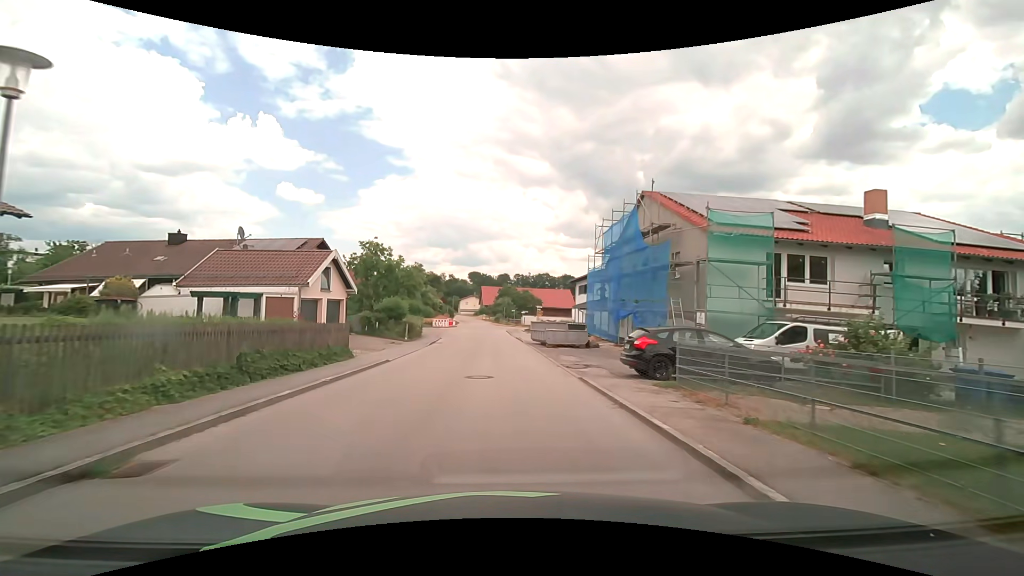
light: Day
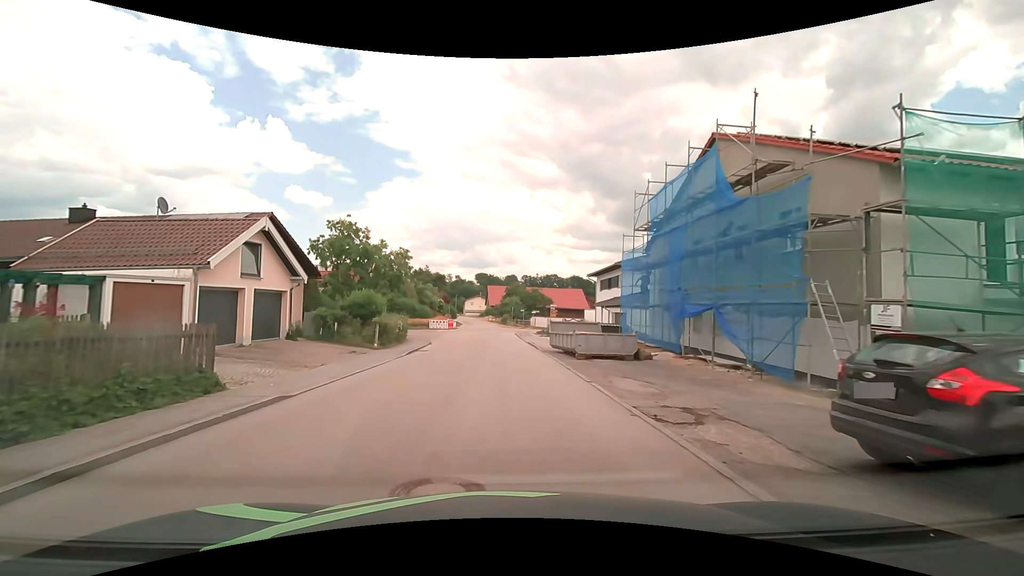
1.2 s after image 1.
(0.0, +9.1) m; -1°
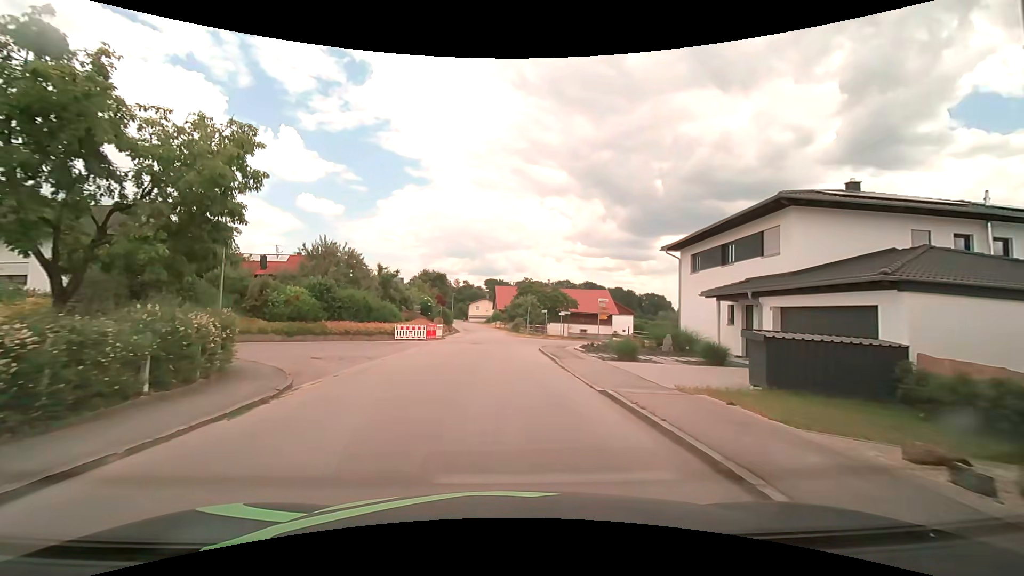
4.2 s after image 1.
(-0.3, +22.4) m; -2°
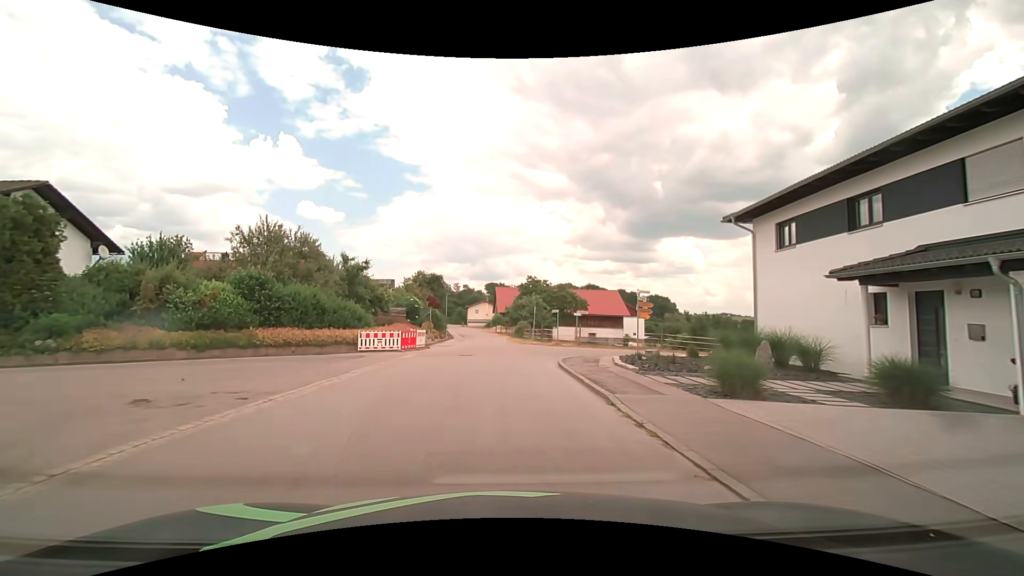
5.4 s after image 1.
(+0.1, +8.9) m; +1°
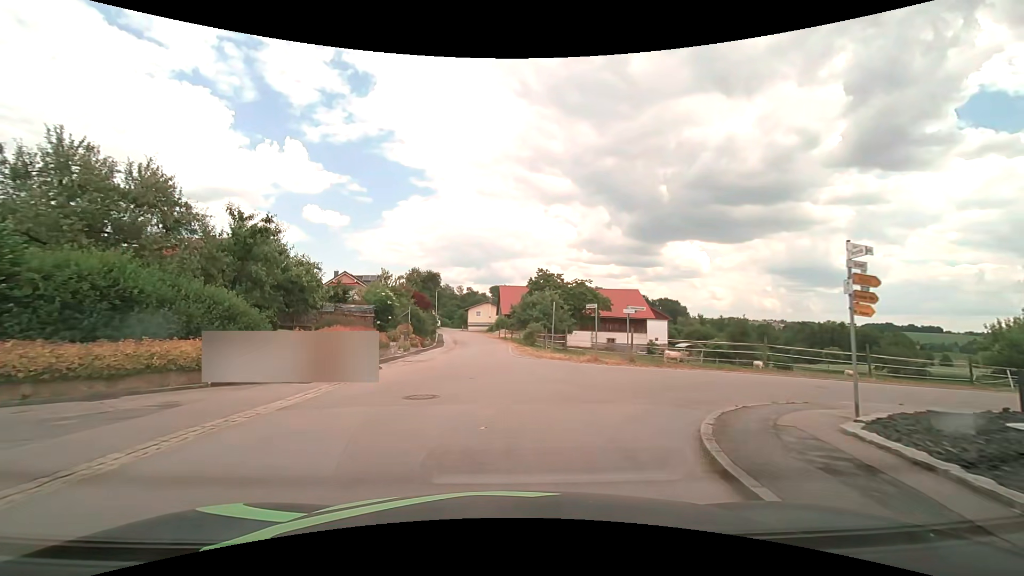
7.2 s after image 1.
(-0.1, +13.2) m; -1°
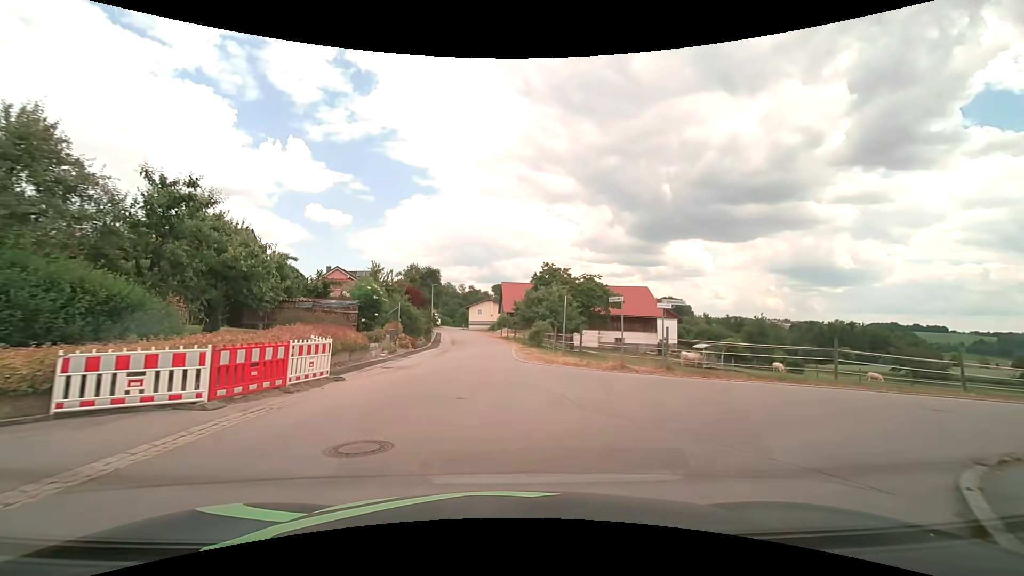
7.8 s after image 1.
(0.0, +4.4) m; -1°
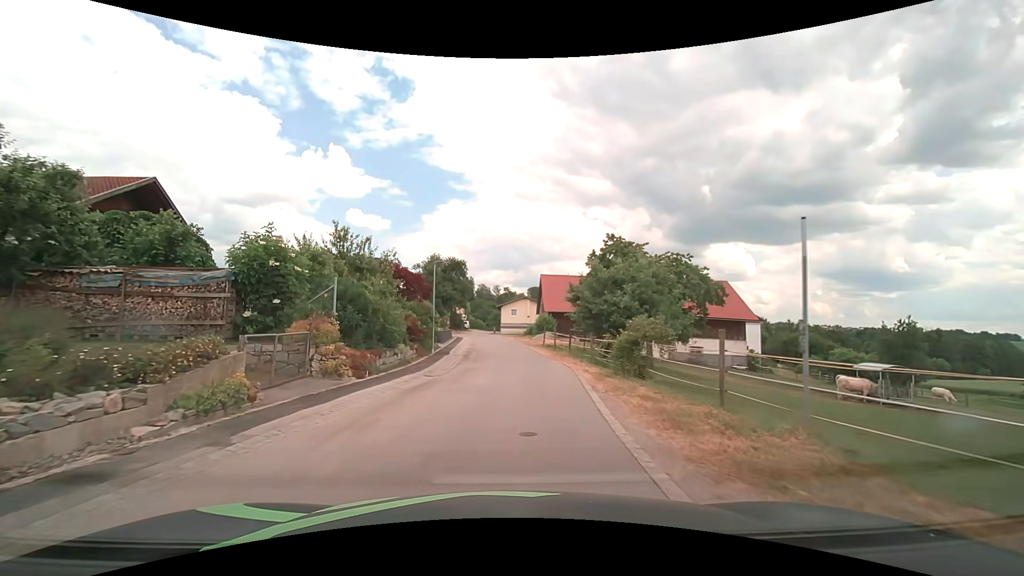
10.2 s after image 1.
(-0.4, +17.8) m; -4°
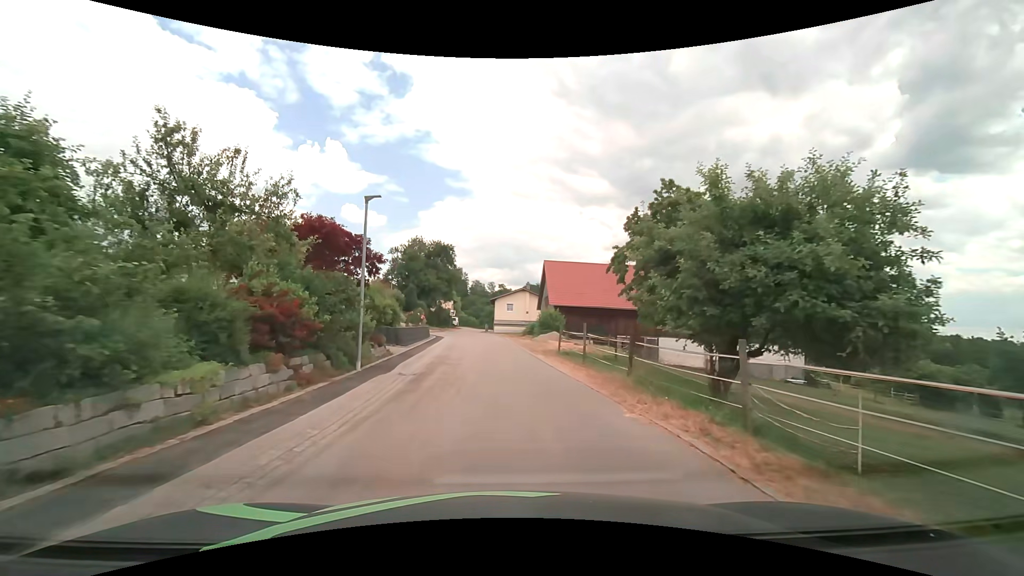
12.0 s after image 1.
(0.0, +13.3) m; +1°
